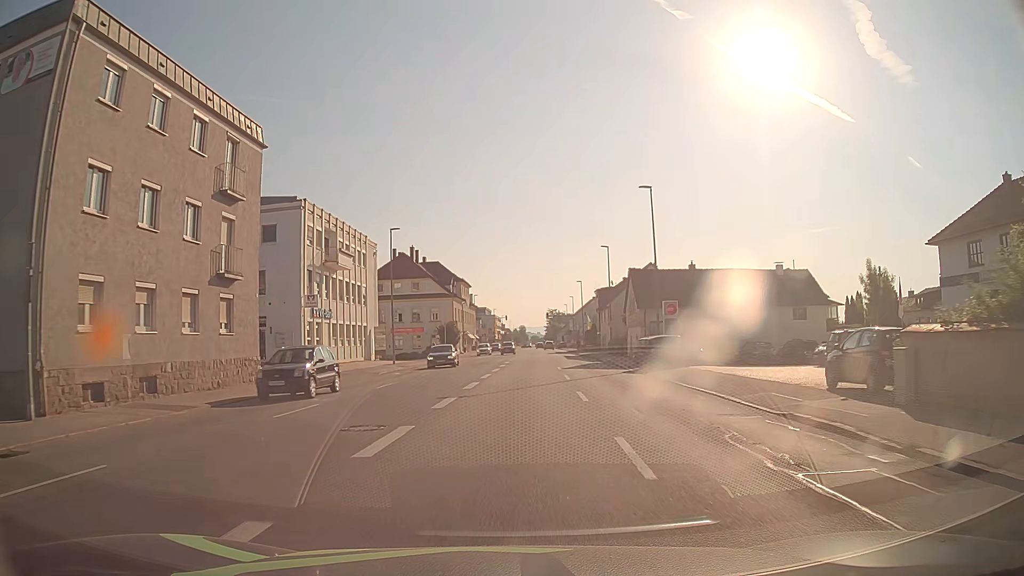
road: tertiary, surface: asphalt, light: Day
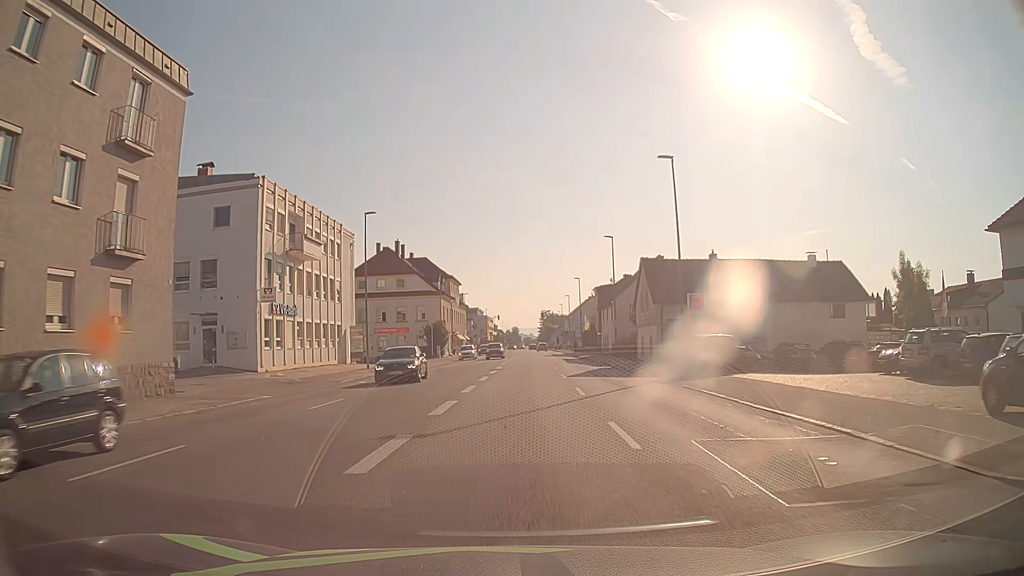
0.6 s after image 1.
(+0.1, +7.0) m; +1°
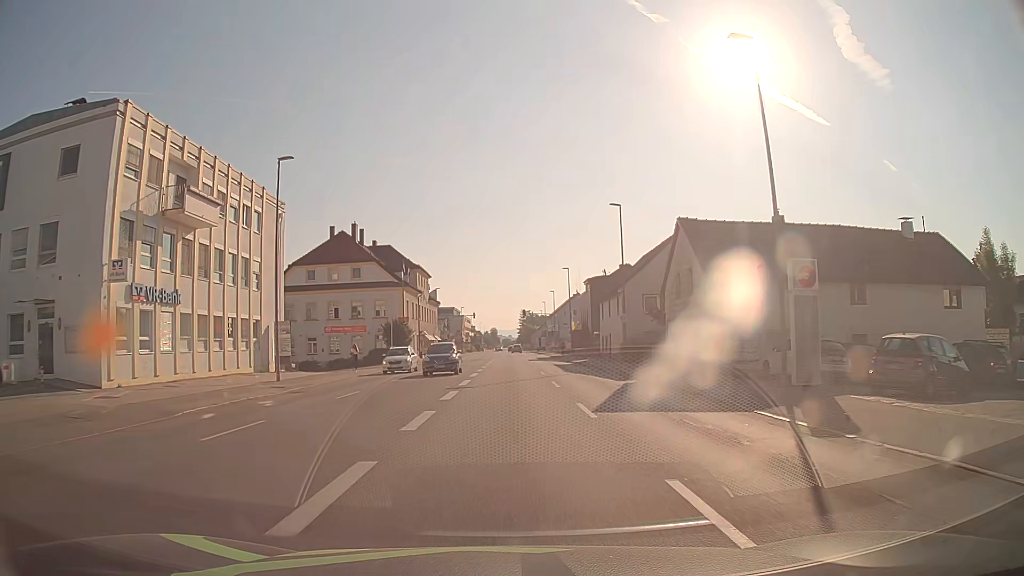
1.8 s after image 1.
(+0.3, +14.2) m; +2°
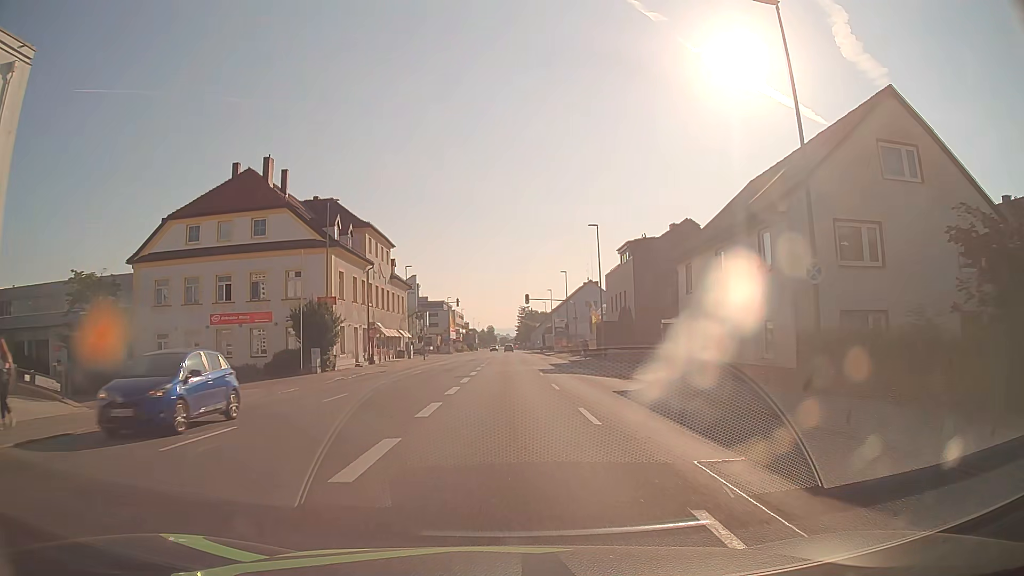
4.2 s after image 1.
(+0.2, +28.3) m; 0°
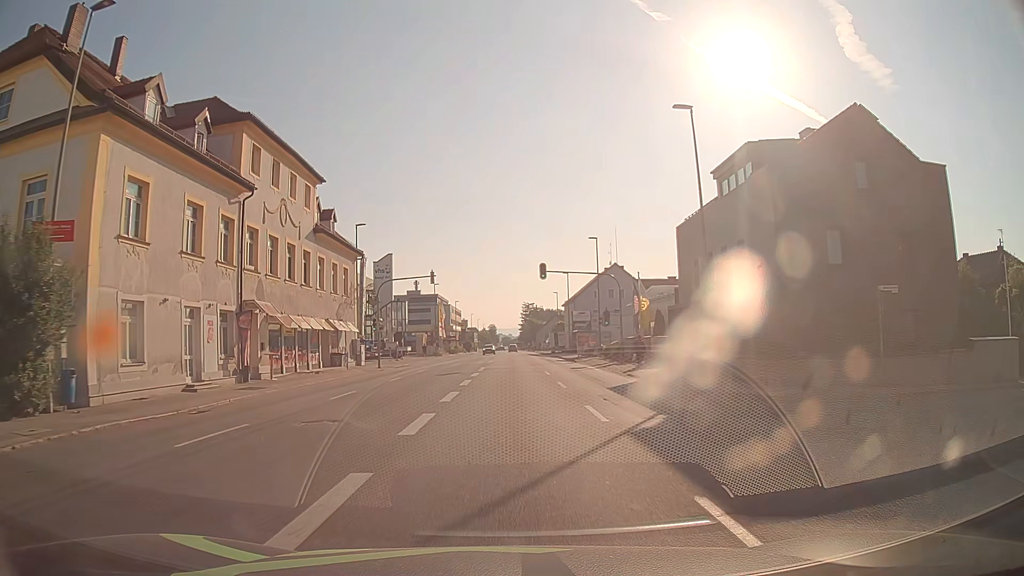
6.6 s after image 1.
(-0.1, +26.6) m; 0°
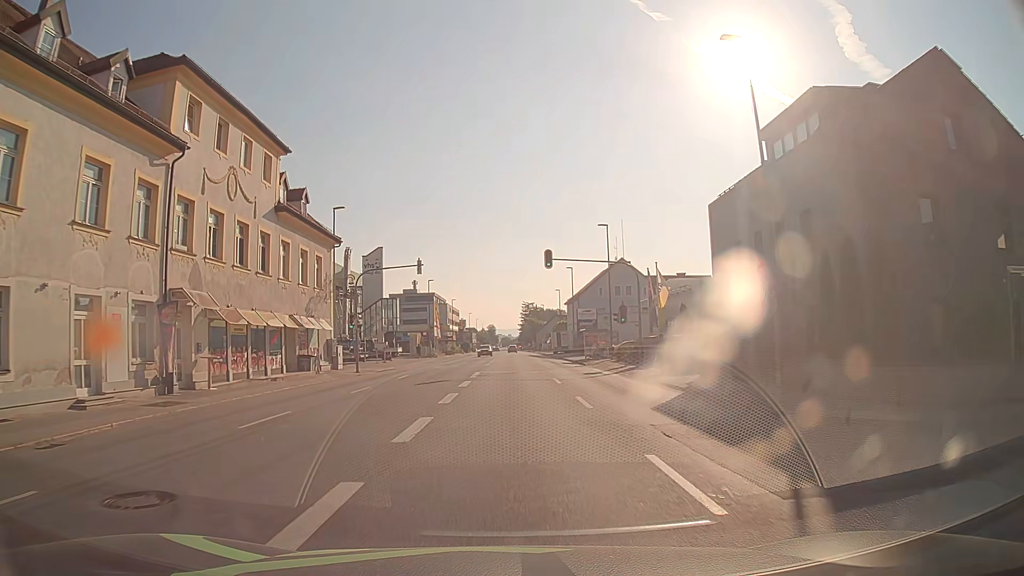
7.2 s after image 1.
(0.0, +6.5) m; 0°
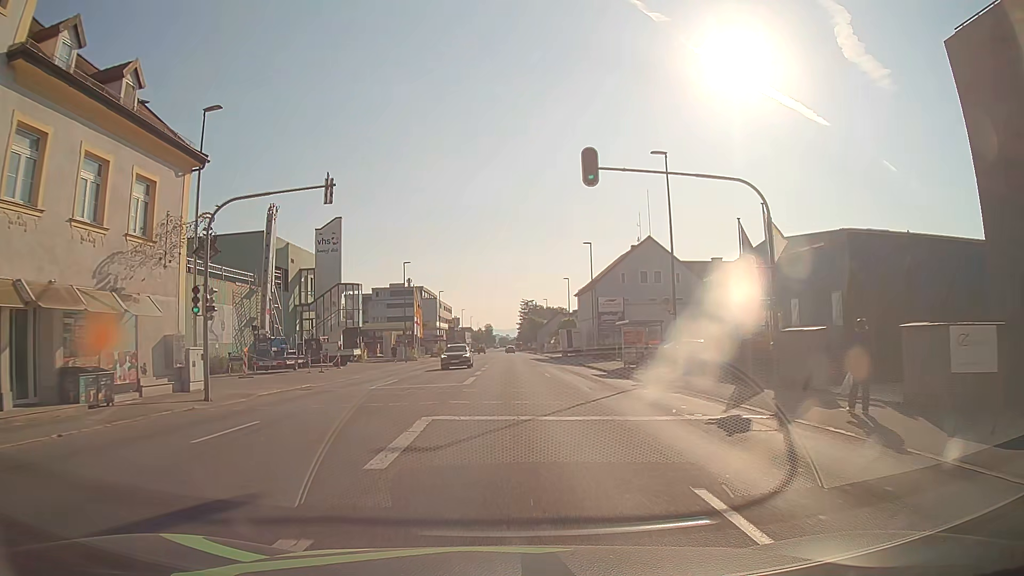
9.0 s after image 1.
(0.0, +20.1) m; 0°
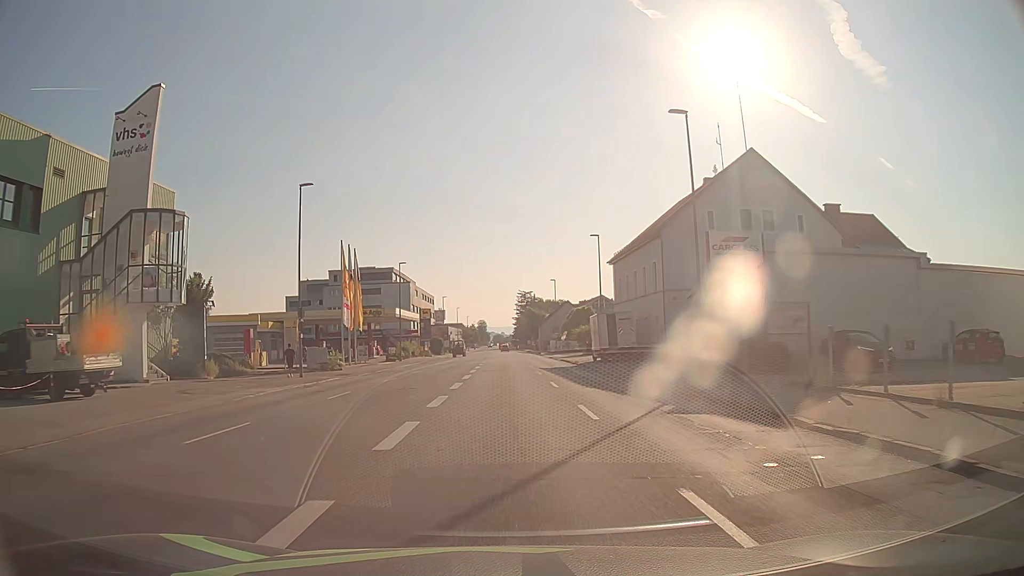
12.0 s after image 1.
(+0.1, +34.9) m; 0°
(0, +10) (0, +20) (0, +30) (0, +40) (0, +50) (0, +60) (0, +70) (-1, +80) (-1, +90) (-1, +100) m
